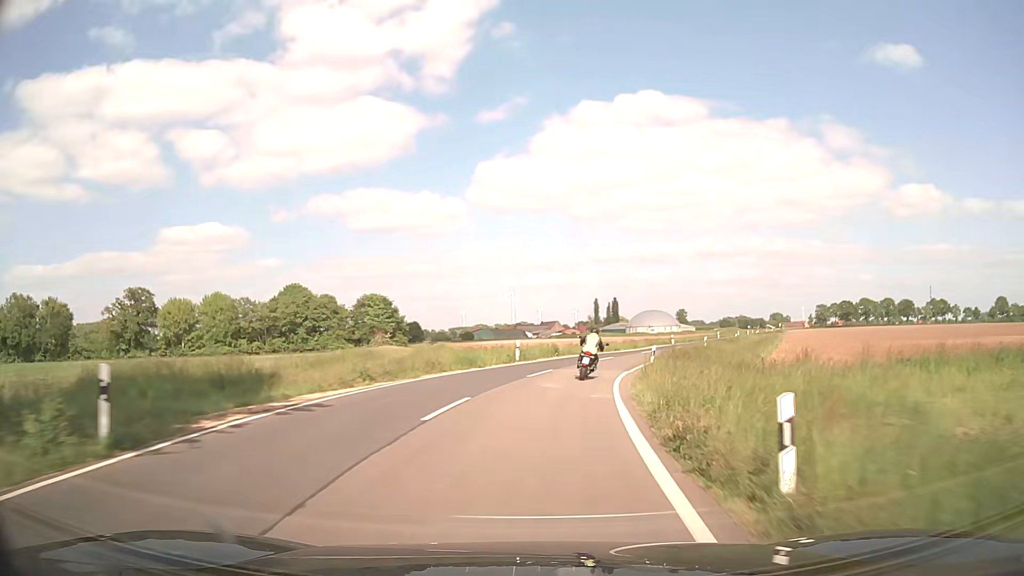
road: secondary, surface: asphalt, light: Day
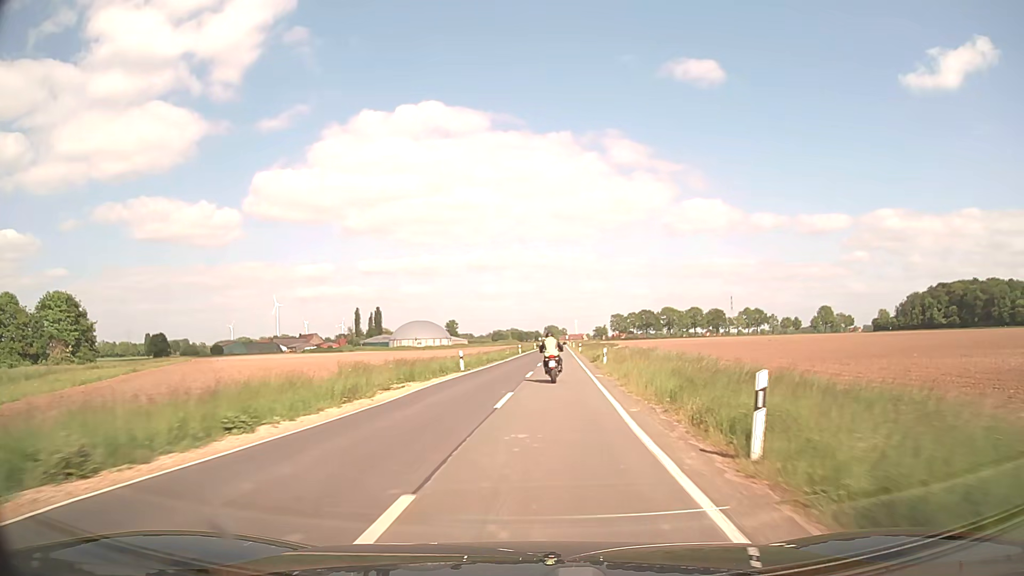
(+8.3, +43.7) m; +20°
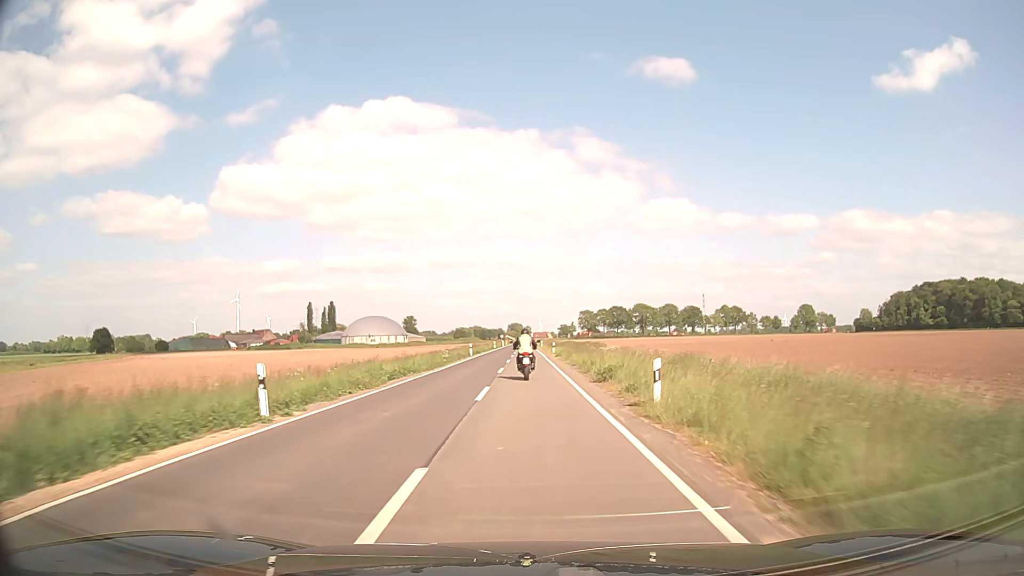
(+1.0, +23.0) m; +4°
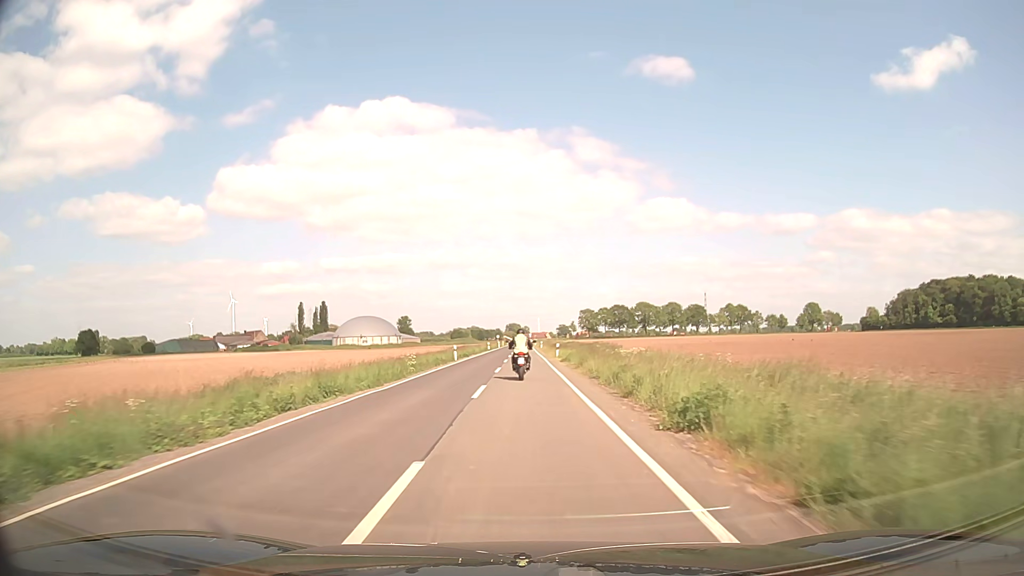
(+0.1, +11.6) m; 0°
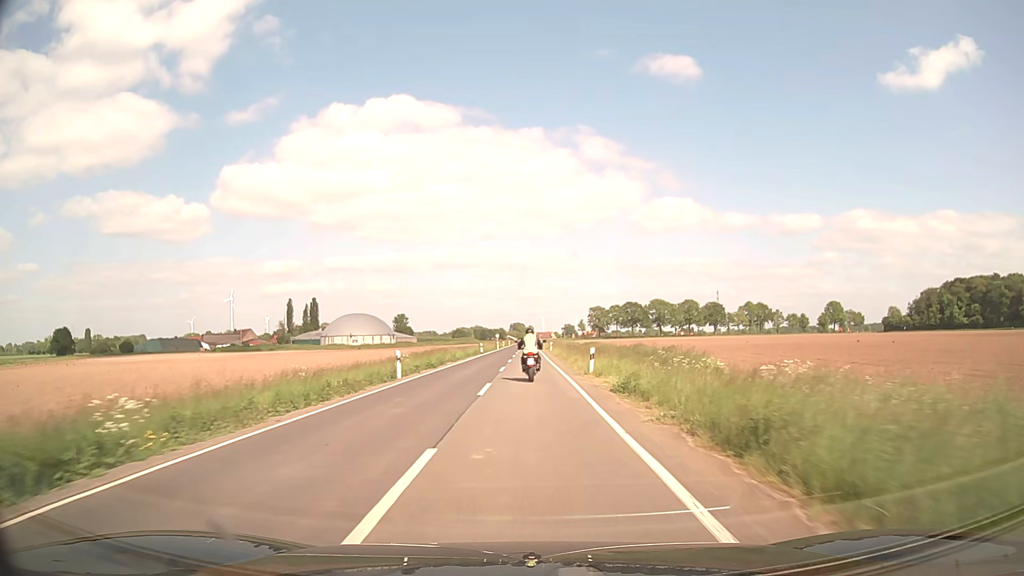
(-0.1, +23.5) m; 0°
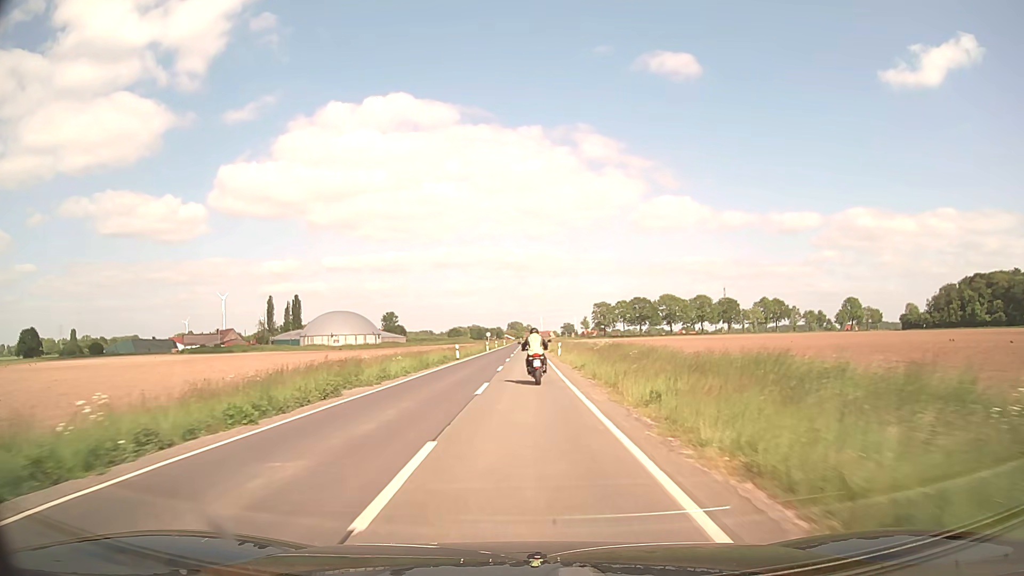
(0.0, +23.5) m; 0°
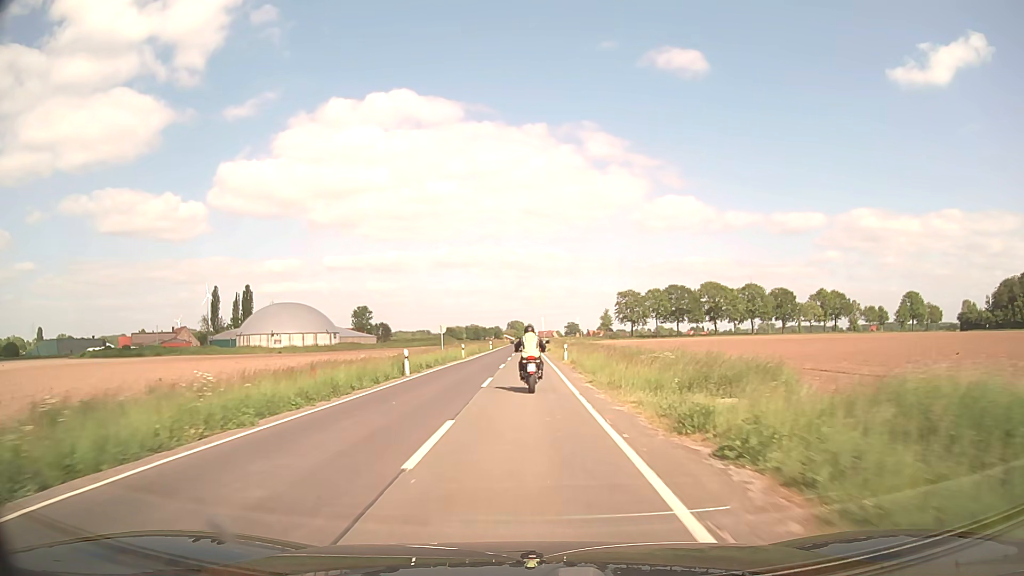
(0.0, +58.3) m; 0°
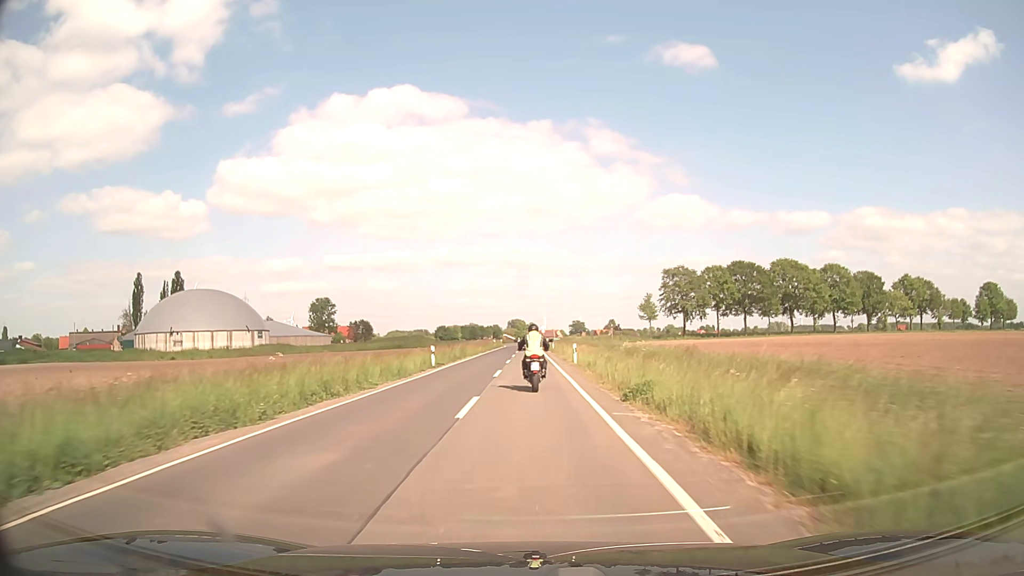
(-0.1, +56.1) m; 0°
(0, +10) (0, +20) (0, +30) (0, +40) (0, +50) (0, +60) (0, +70) (0, +80) (0, +90) (0, +100) m
